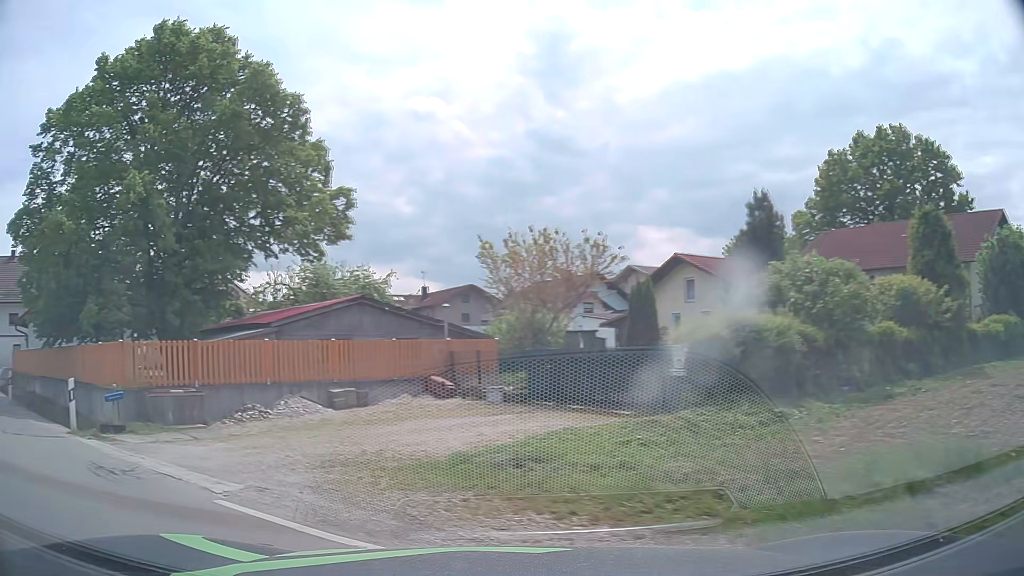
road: tertiary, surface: asphalt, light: Day
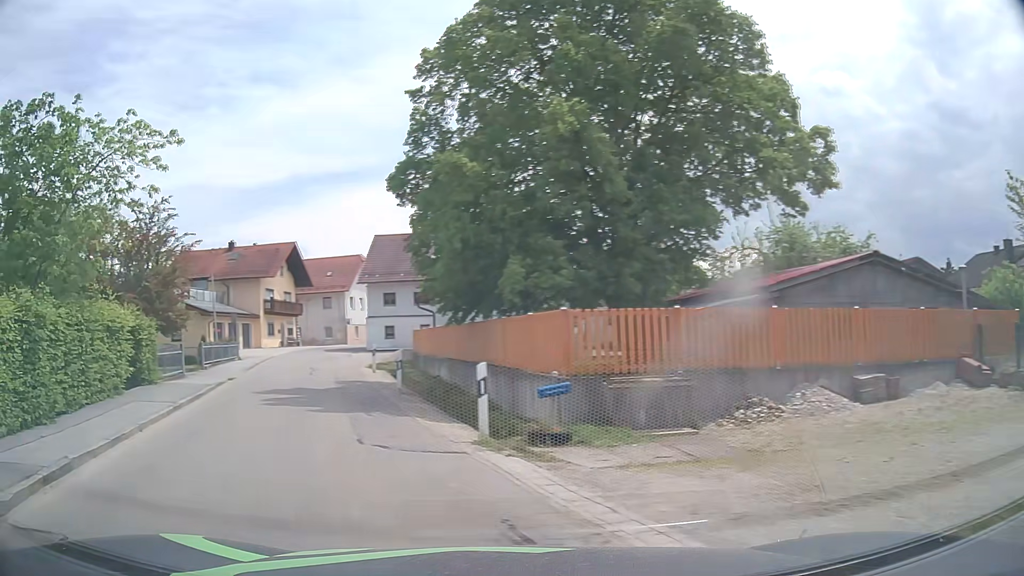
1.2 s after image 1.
(-2.1, +4.3) m; -44°
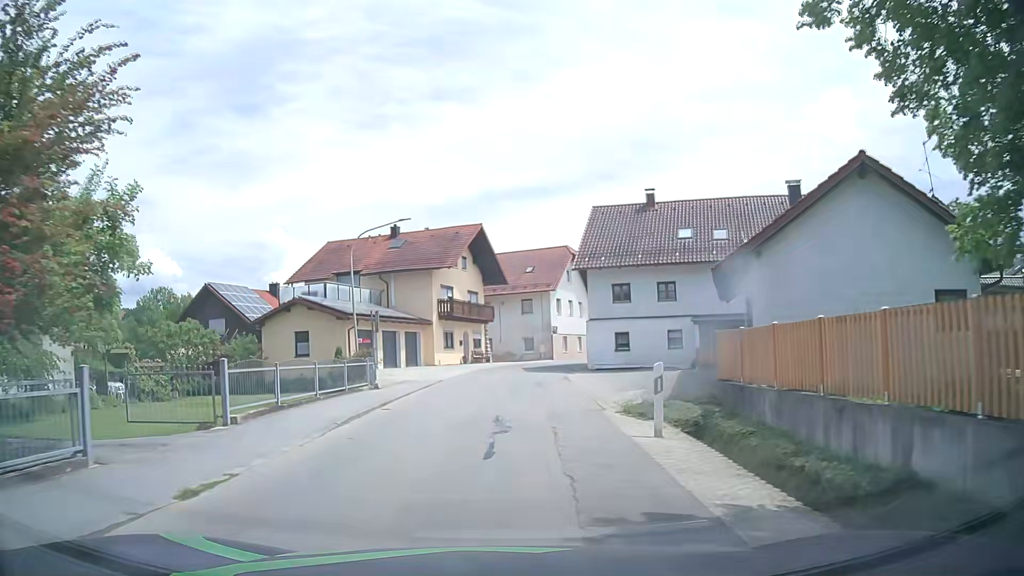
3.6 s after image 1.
(-4.1, +16.1) m; -17°
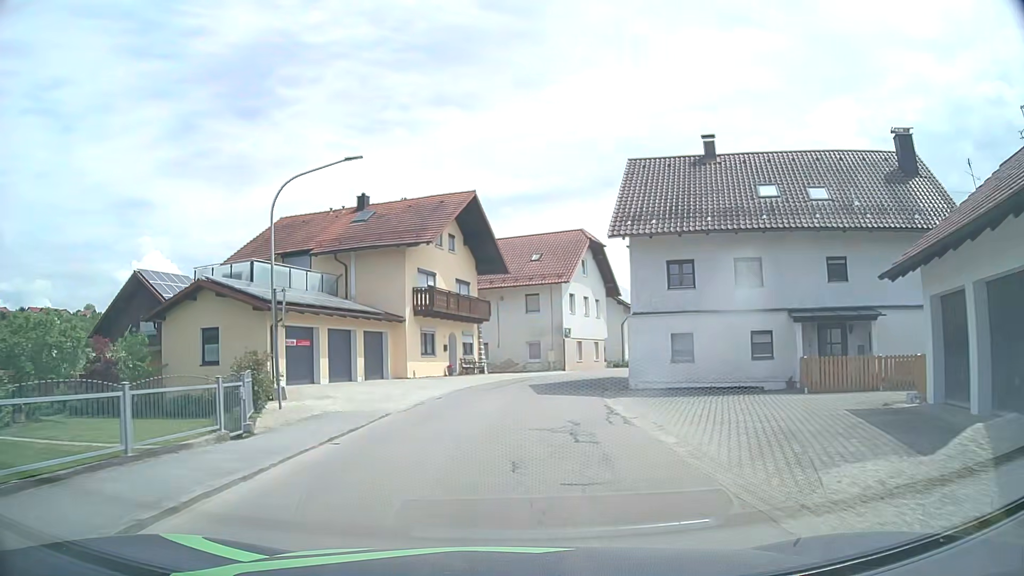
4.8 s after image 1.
(+0.1, +11.7) m; 0°
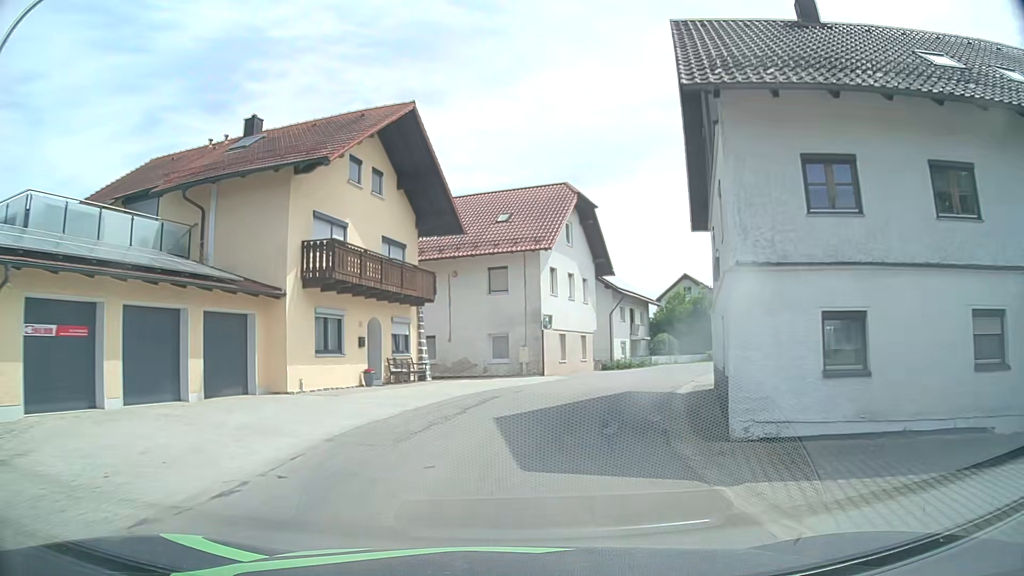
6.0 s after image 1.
(+0.2, +12.8) m; +2°
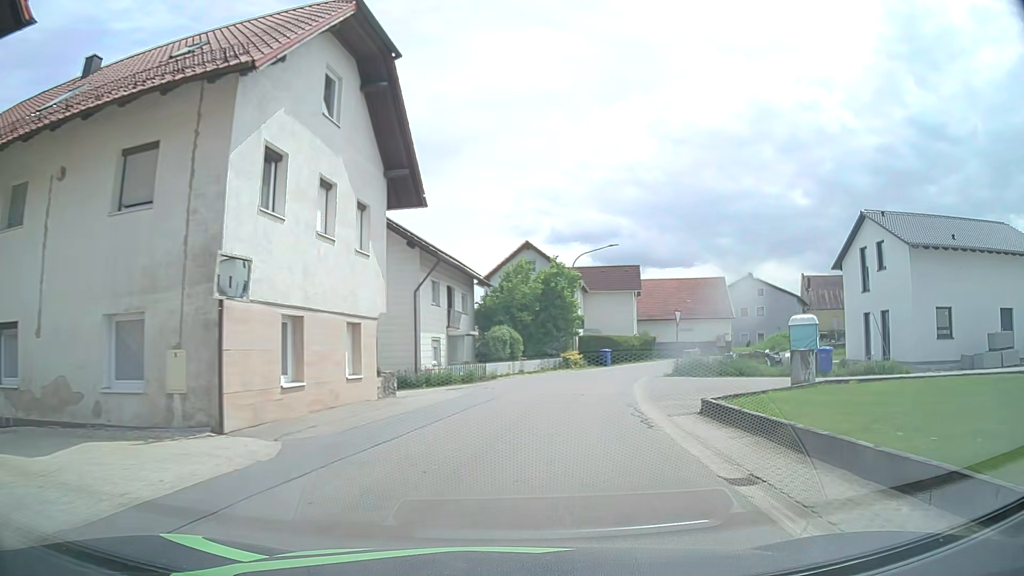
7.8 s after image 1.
(+2.8, +19.5) m; +16°
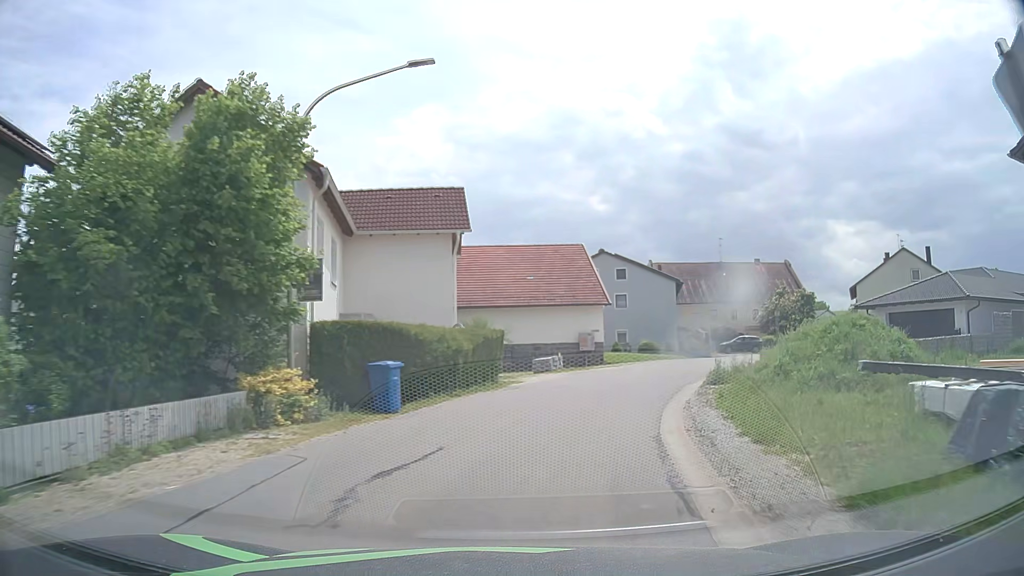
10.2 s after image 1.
(+4.1, +27.3) m; +18°
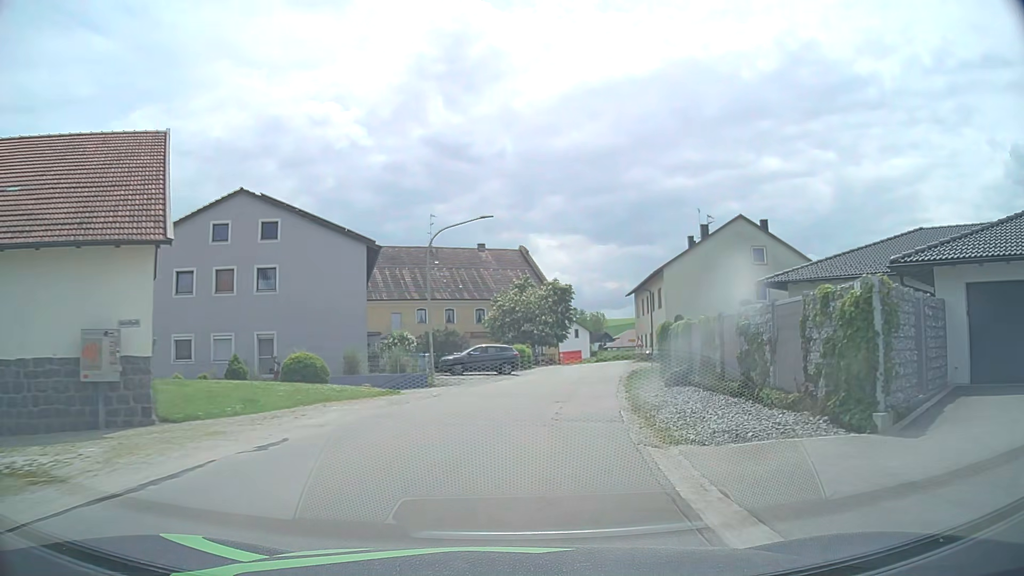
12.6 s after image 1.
(+6.5, +27.1) m; +26°
(+1, +10) (+2, +20) (+3, +30) (+5, +40) (+7, +49) (+9, +59) (+10, +69) (+9, +79) (+5, +88) (0, +97) m
